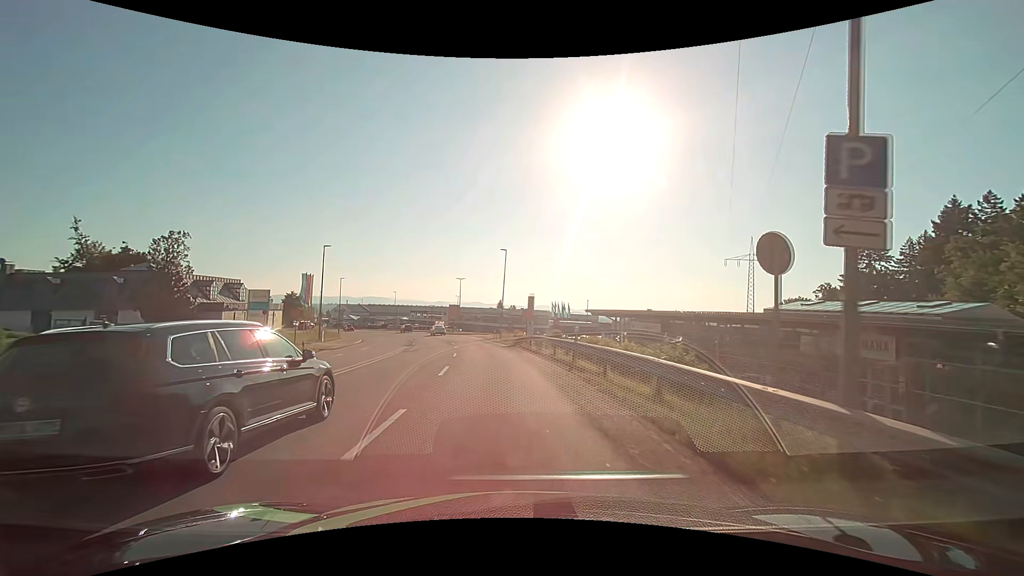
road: secondary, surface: asphalt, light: Day
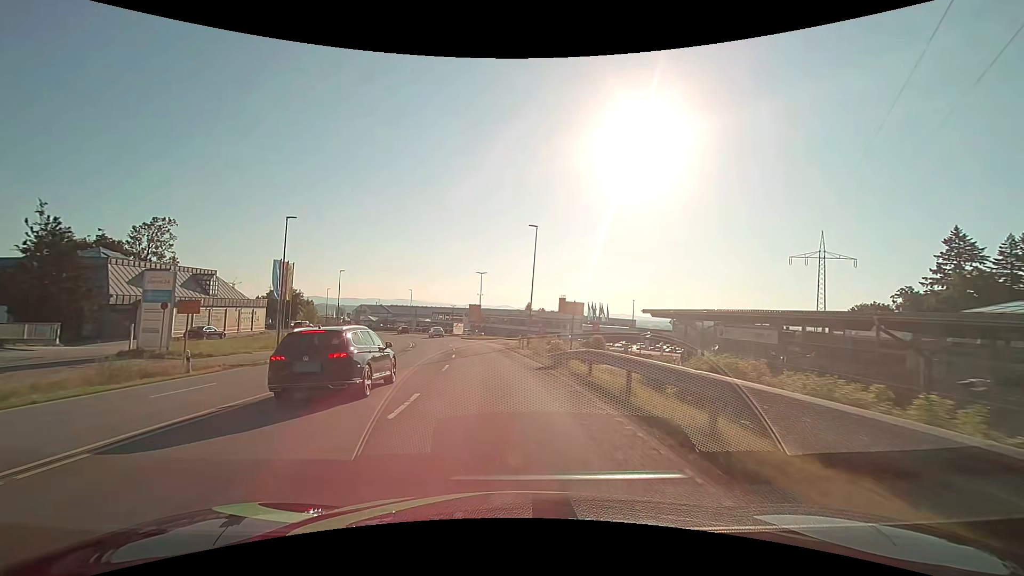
(-0.4, +15.4) m; -4°
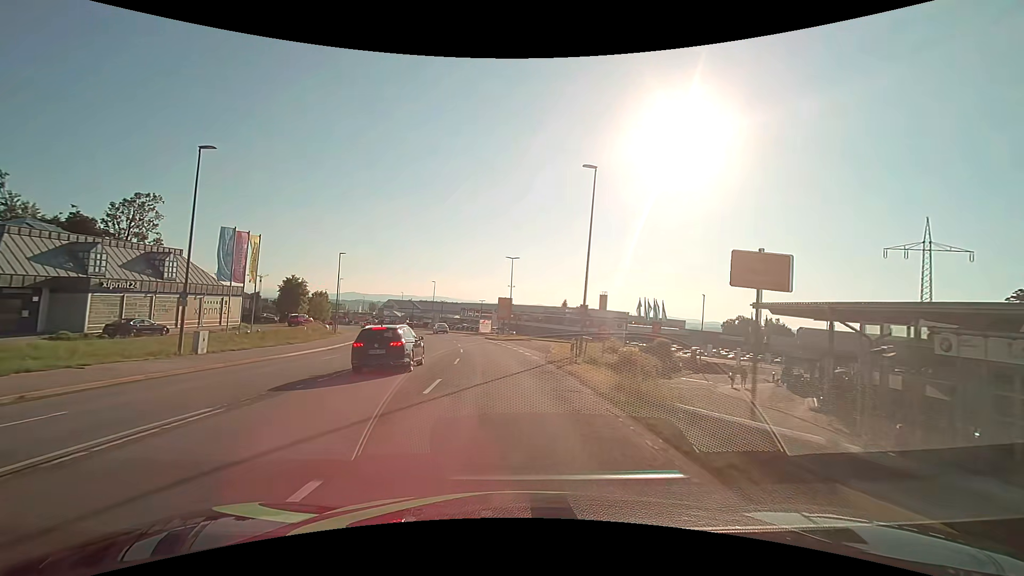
(-0.4, +15.3) m; -4°
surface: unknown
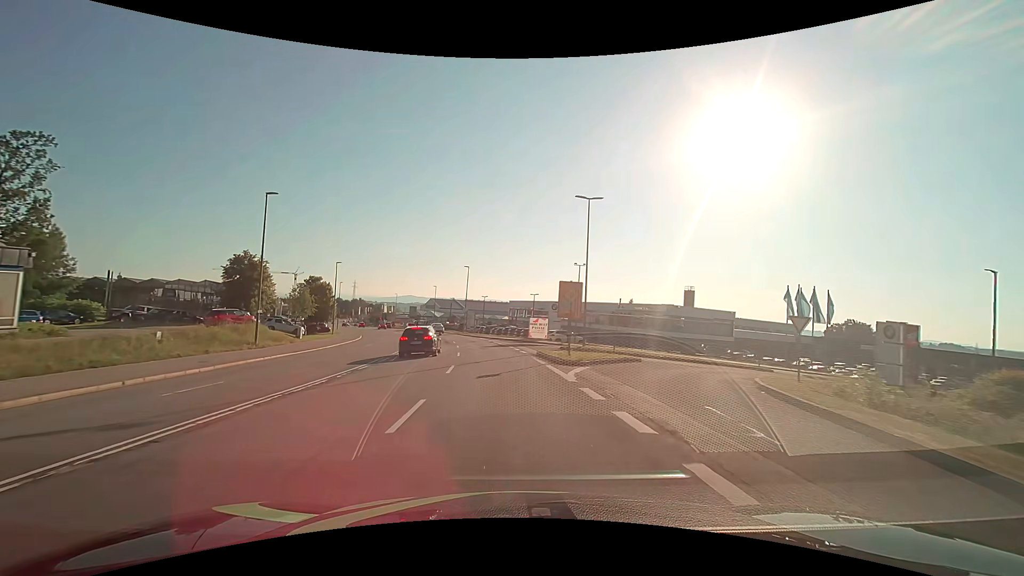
(-1.5, +30.7) m; -6°
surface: asphalt
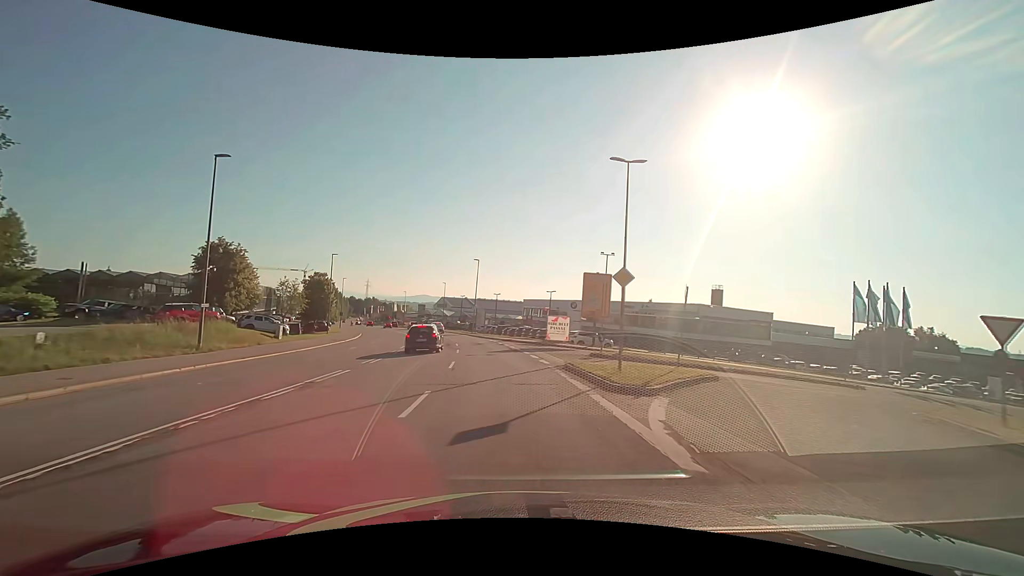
(-0.1, +7.7) m; -2°
(0, +10) (-1, +20) (-2, +30) (-3, +40) (-5, +50) (-7, +59) (-9, +69) (-12, +79) (-15, +88) (-18, +98) m
